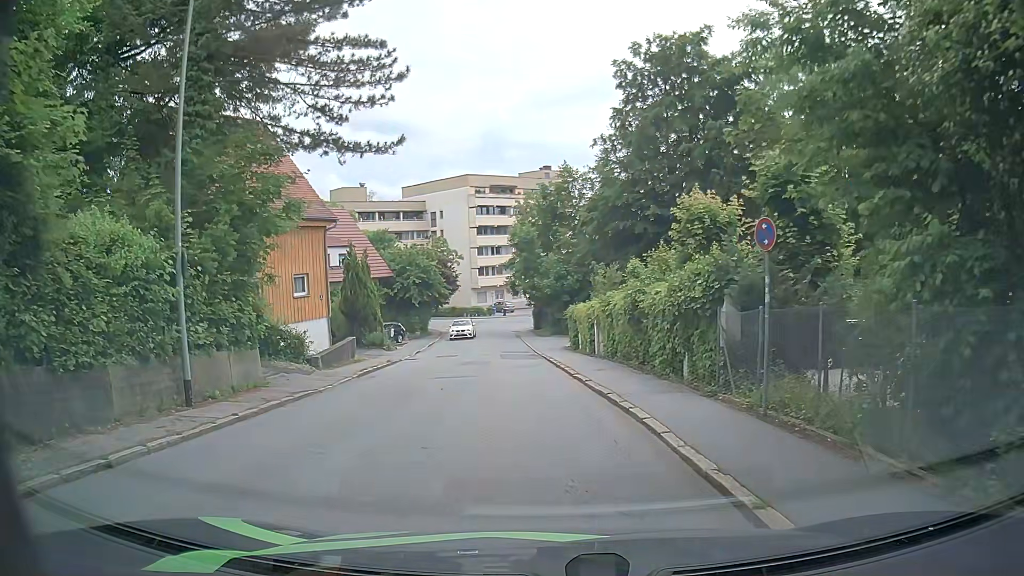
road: residential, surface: asphalt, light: Day
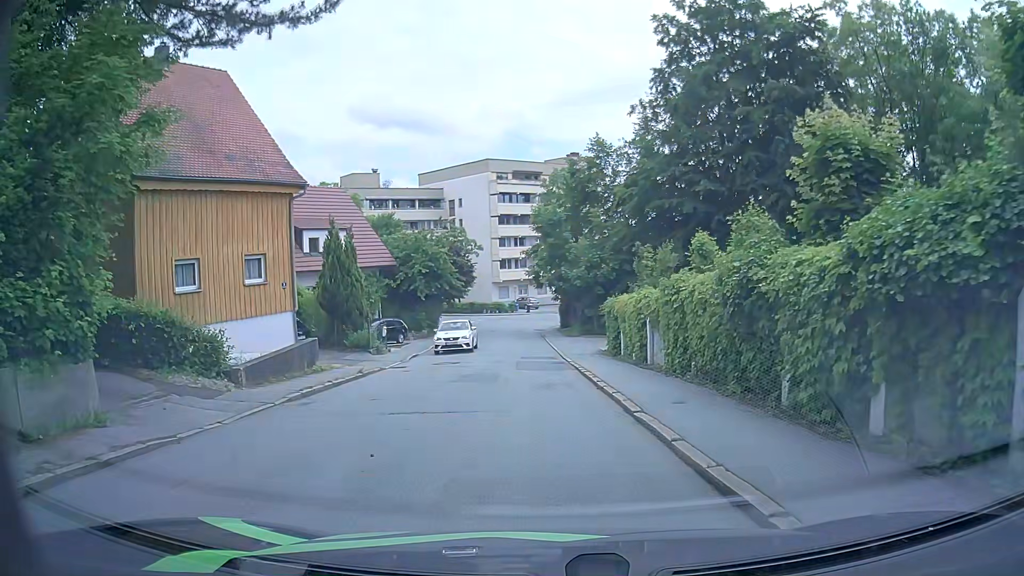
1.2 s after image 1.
(-0.2, +7.6) m; -3°
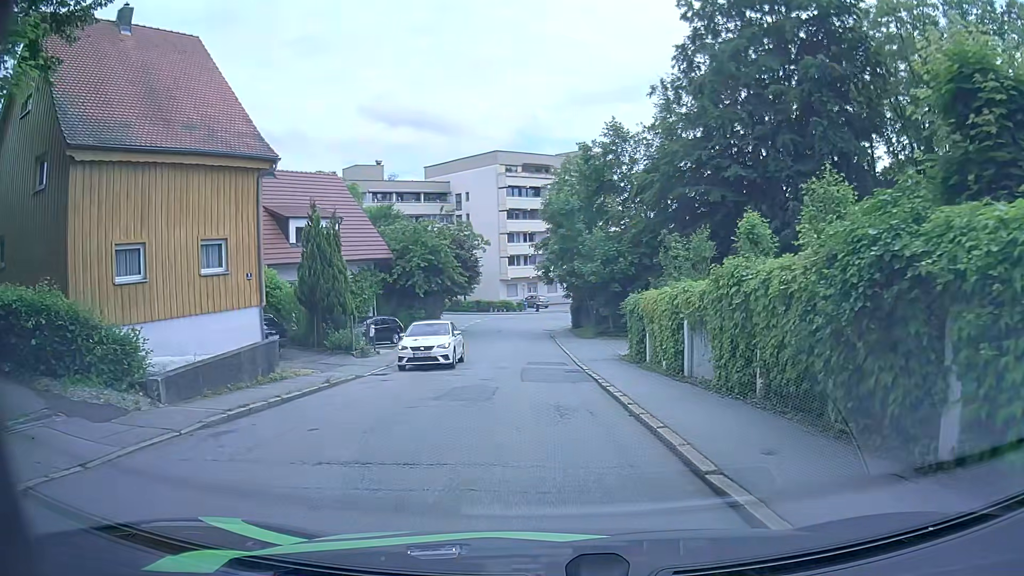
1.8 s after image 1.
(-0.1, +3.9) m; -2°
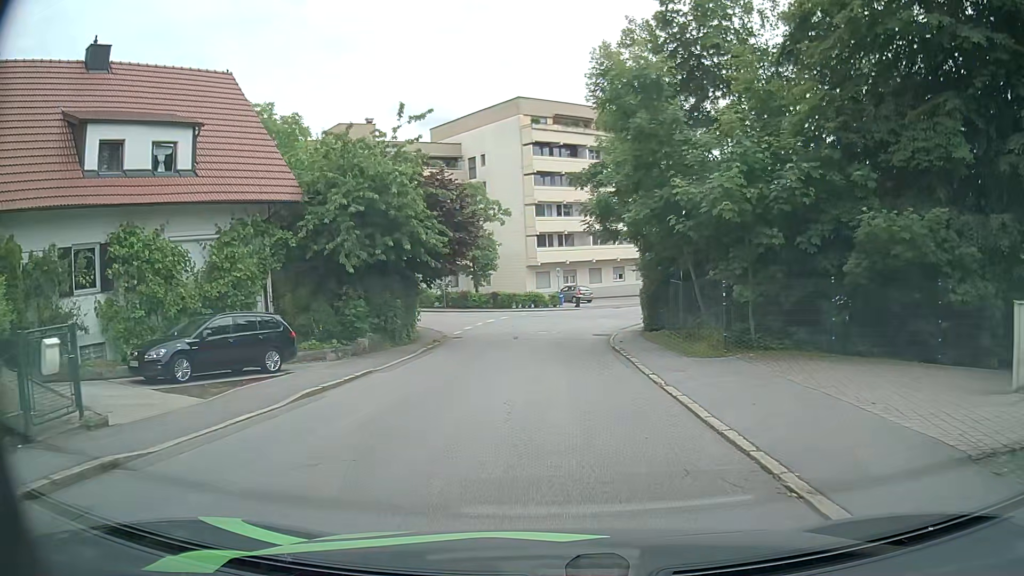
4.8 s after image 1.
(-0.4, +20.2) m; -1°
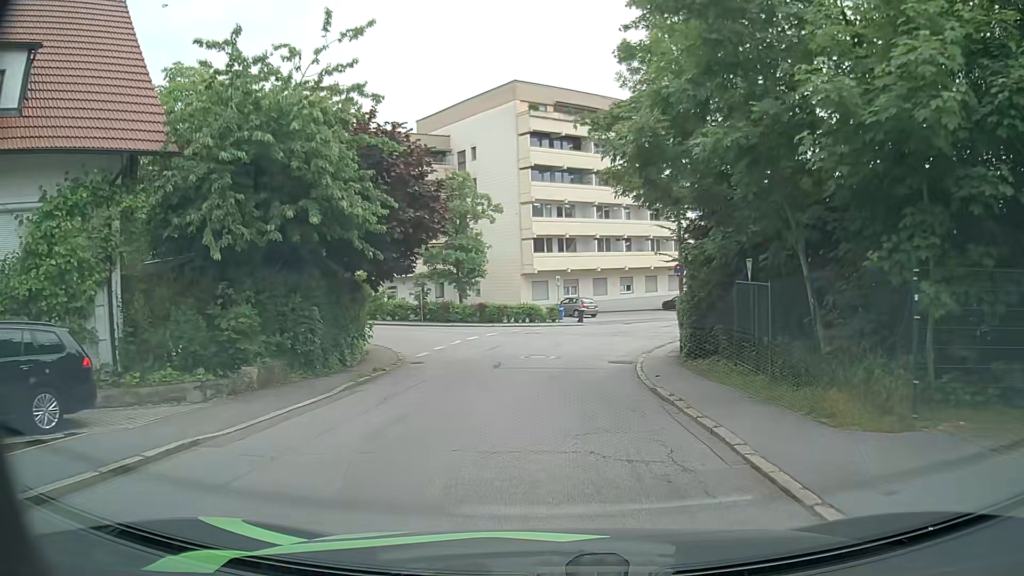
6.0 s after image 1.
(-0.1, +8.3) m; -1°
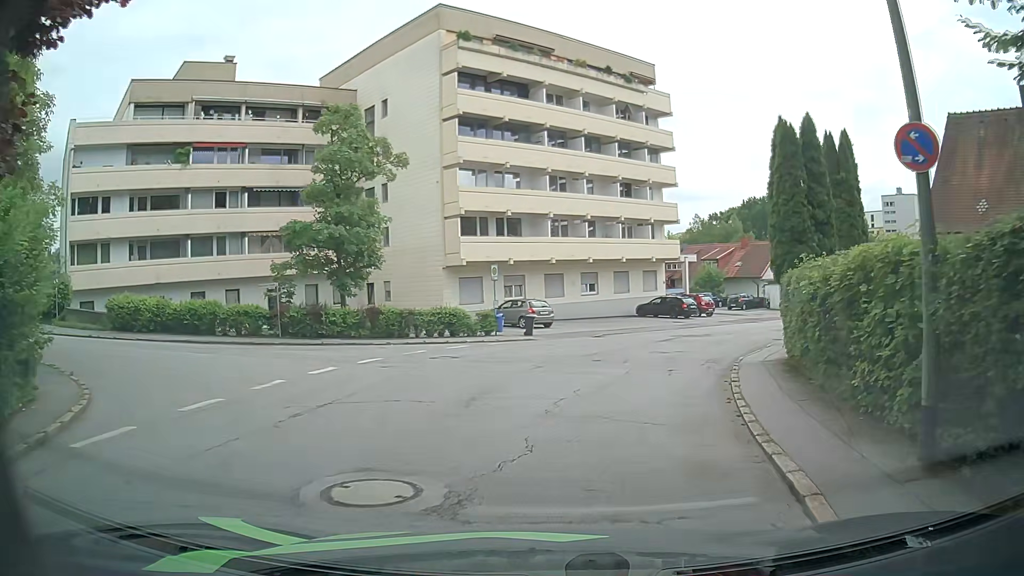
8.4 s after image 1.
(+0.4, +15.6) m; +5°
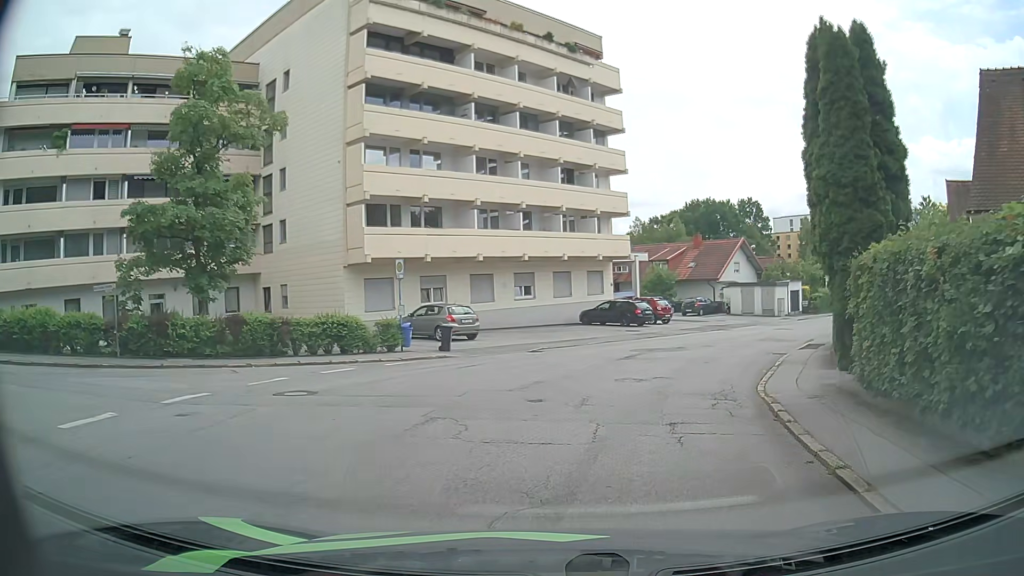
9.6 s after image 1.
(+0.3, +7.2) m; +4°
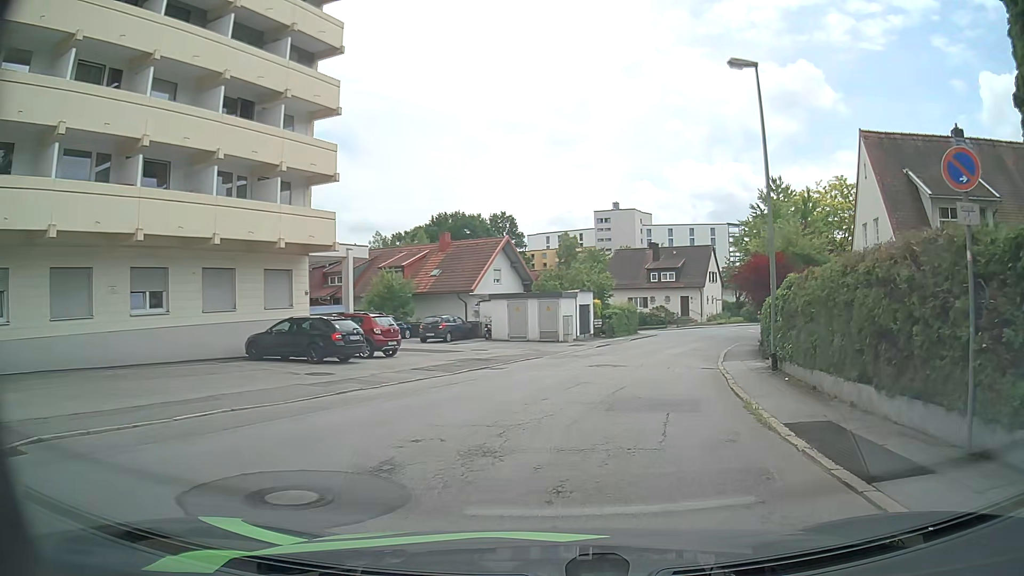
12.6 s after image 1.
(+3.3, +16.5) m; +22°
(+1, +10) (+3, +20) (+7, +29) (+10, +38) (+15, +47) (+20, +56) (+26, +64) (+32, +72) (+40, +78) (+47, +85) m
